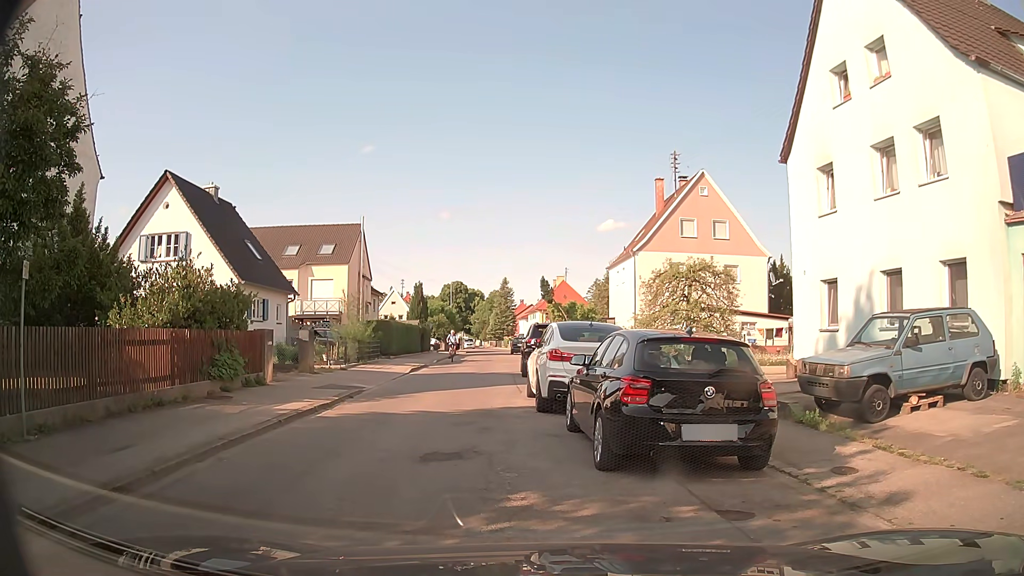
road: residential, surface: asphalt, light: Day
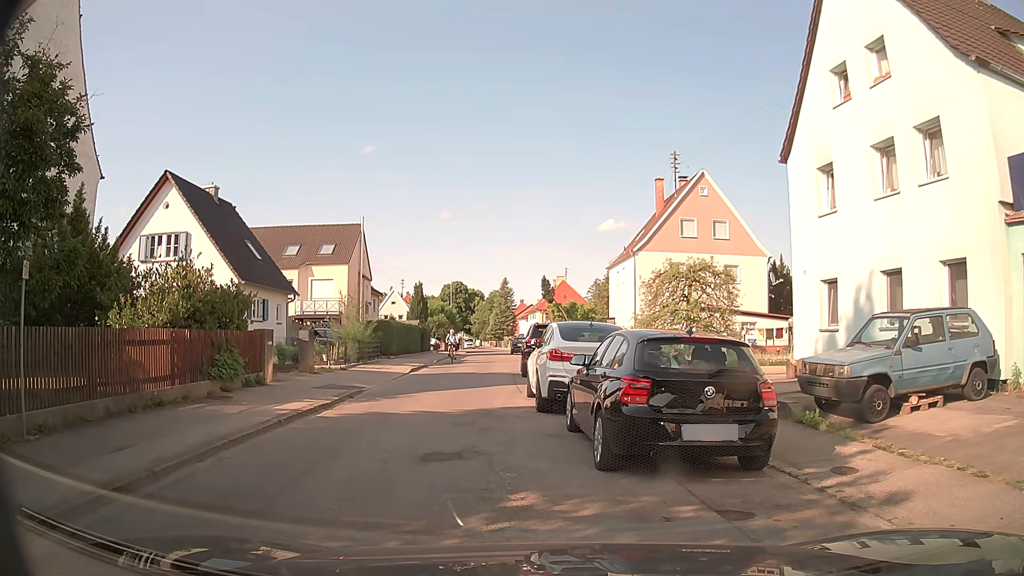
(0.0, 0.0) m; 0°
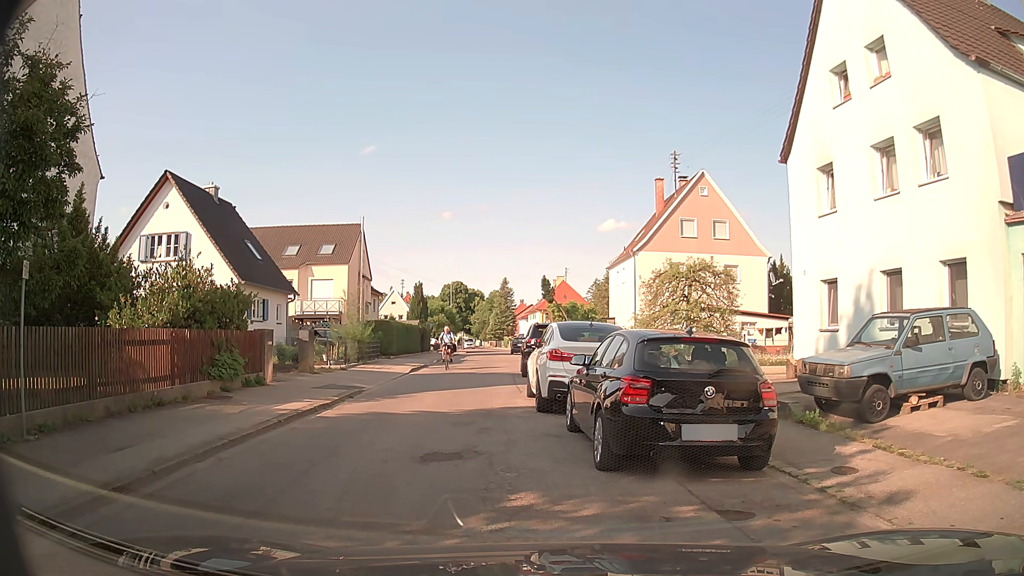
(0.0, 0.0) m; 0°
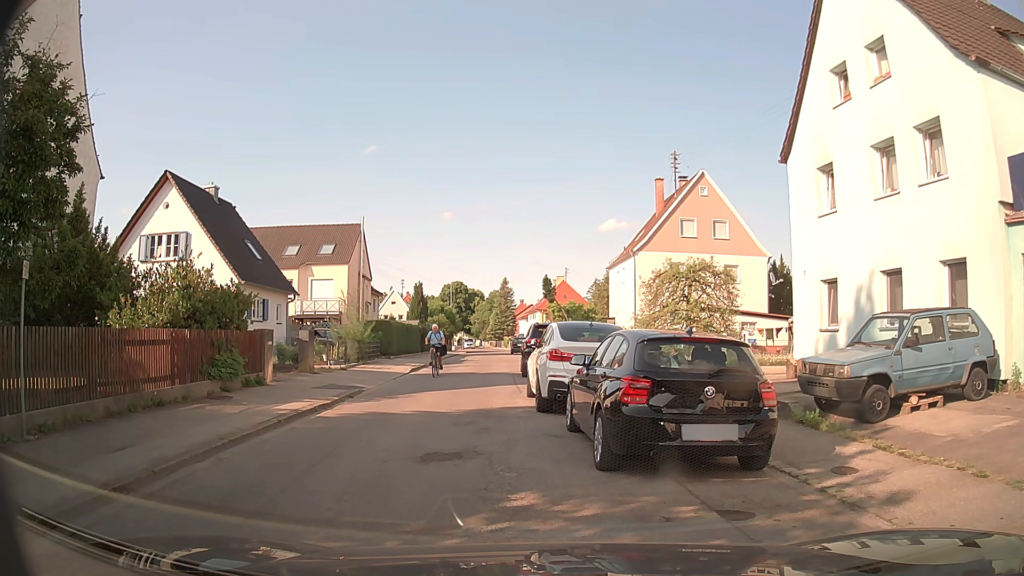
(0.0, 0.0) m; 0°
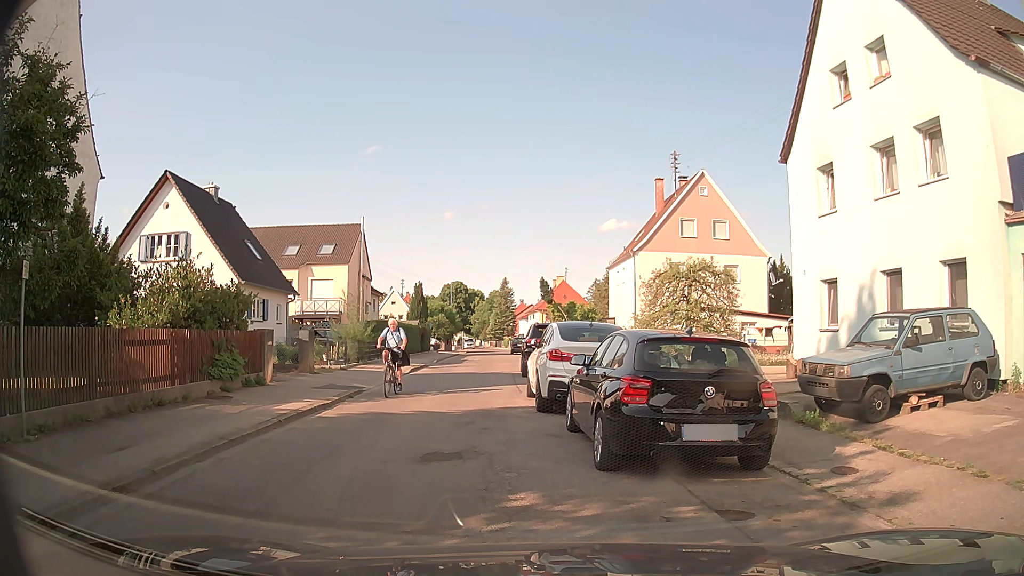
(0.0, 0.0) m; 0°
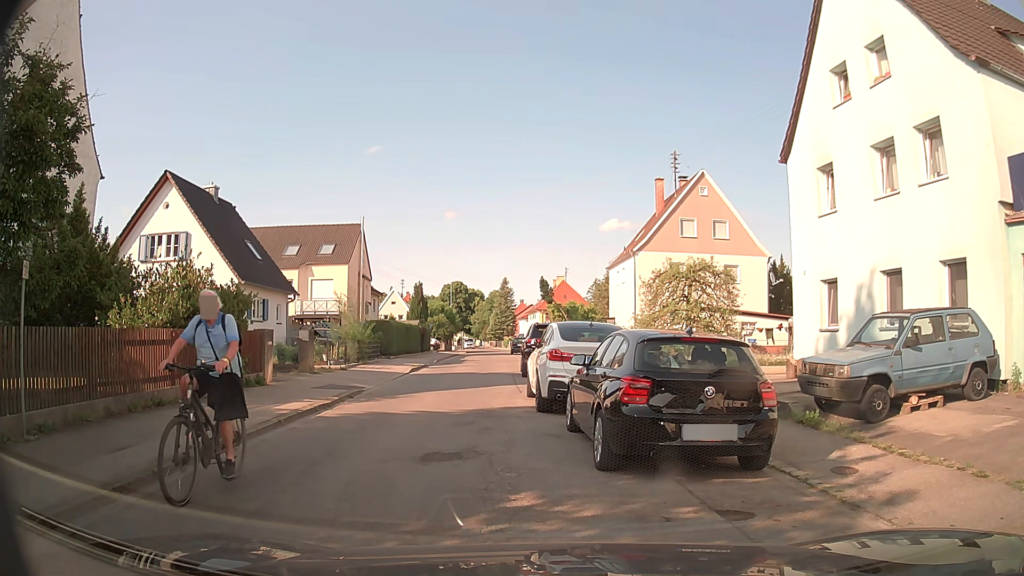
(0.0, 0.0) m; 0°
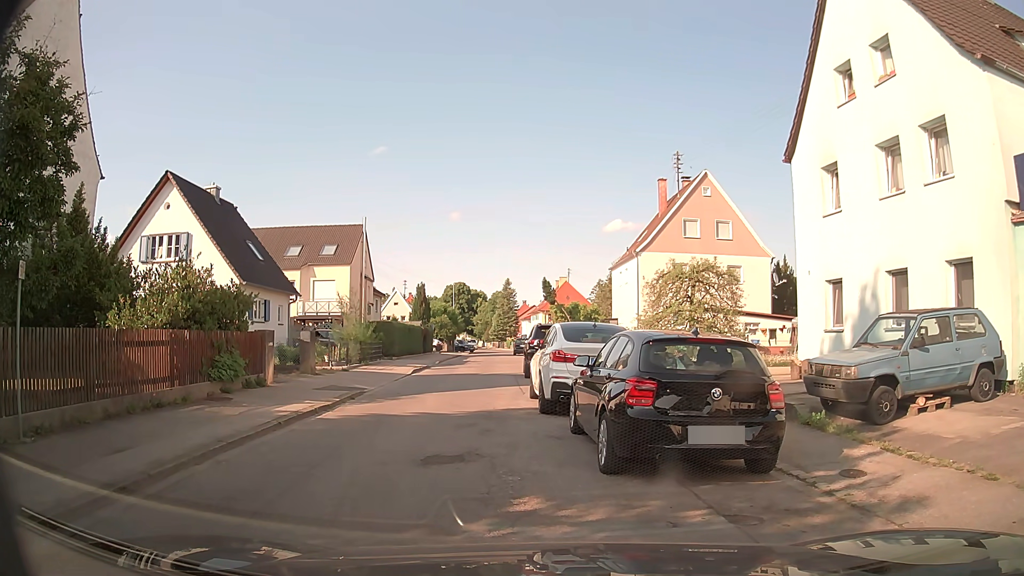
(0.0, +0.1) m; 0°
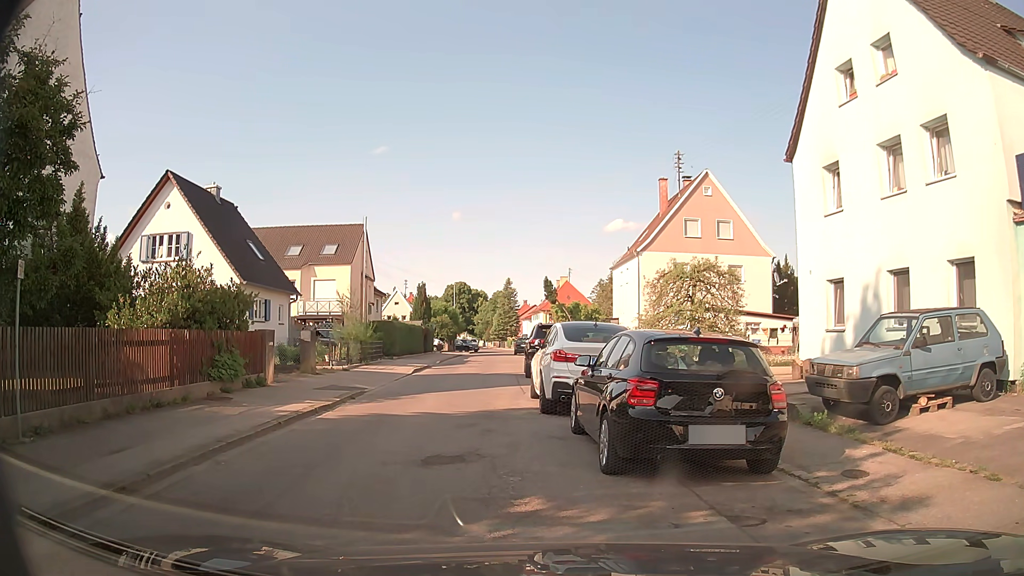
(0.0, +0.1) m; 0°
